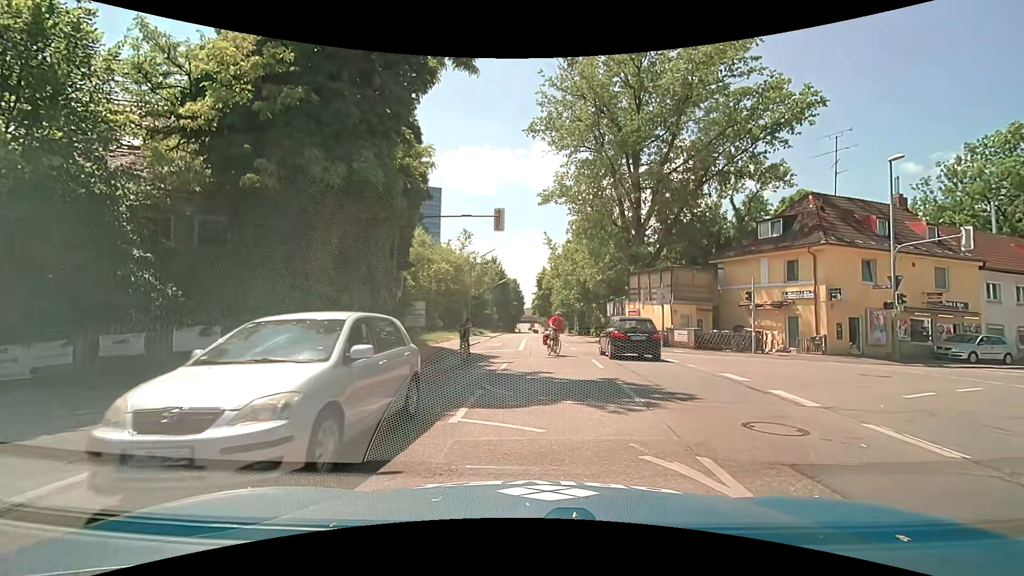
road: secondary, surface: asphalt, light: Day
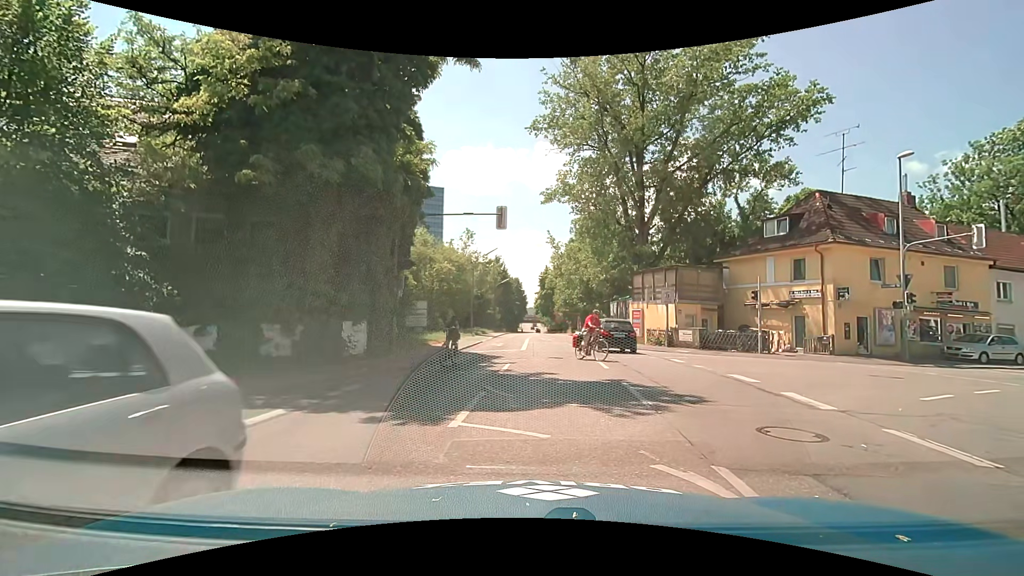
(0.0, +0.3) m; 0°
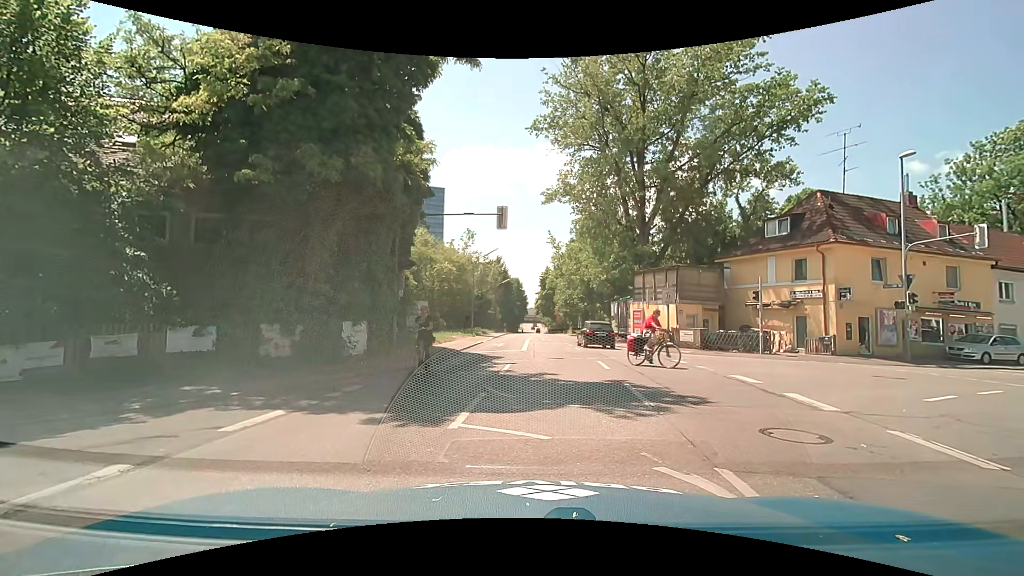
(0.0, +0.1) m; 0°
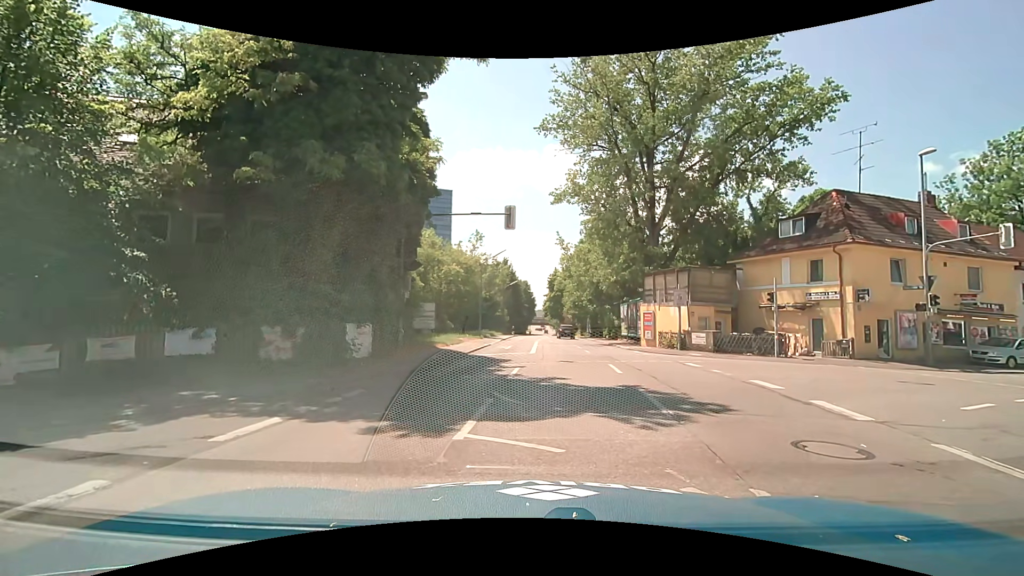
(0.0, +0.5) m; 0°
